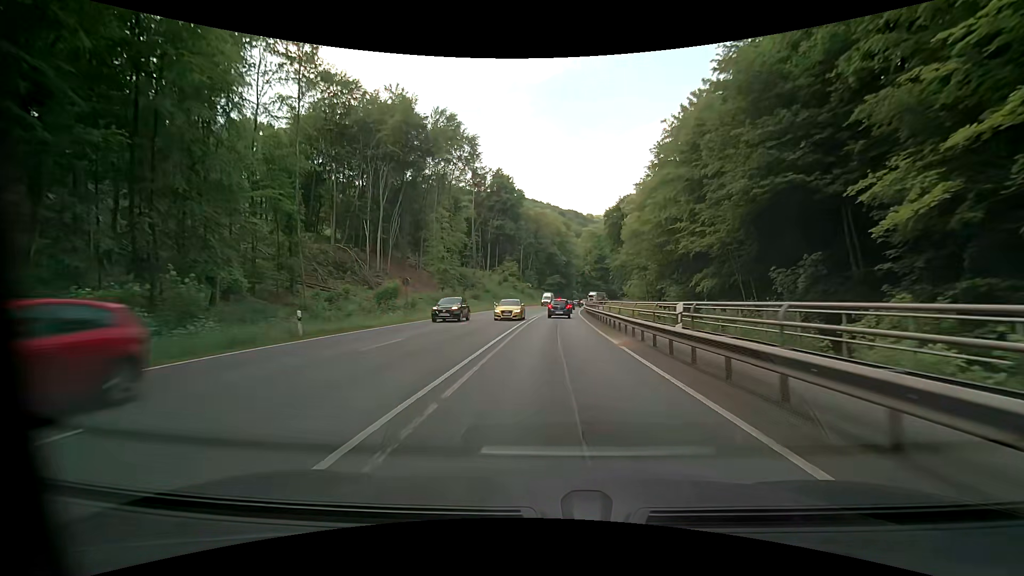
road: primary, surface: asphalt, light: Day
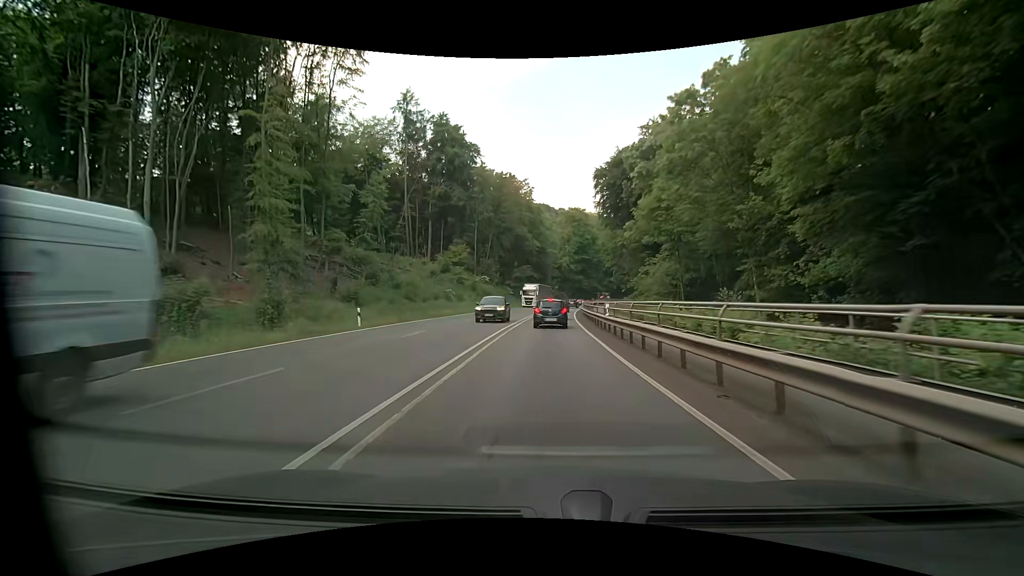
(+1.2, +42.4) m; +3°
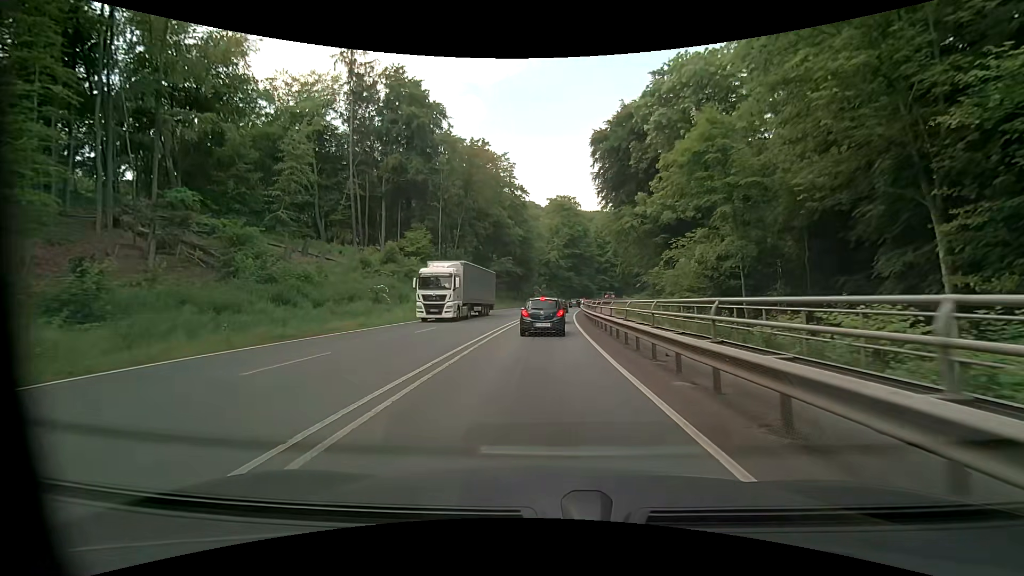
(+0.3, +20.7) m; +2°
(0, +10) (0, +20) (+1, +30) (+1, +40) (+1, +50) (+2, +60) (+3, +70) (+5, +80) (+6, +90) (+8, +99) m
